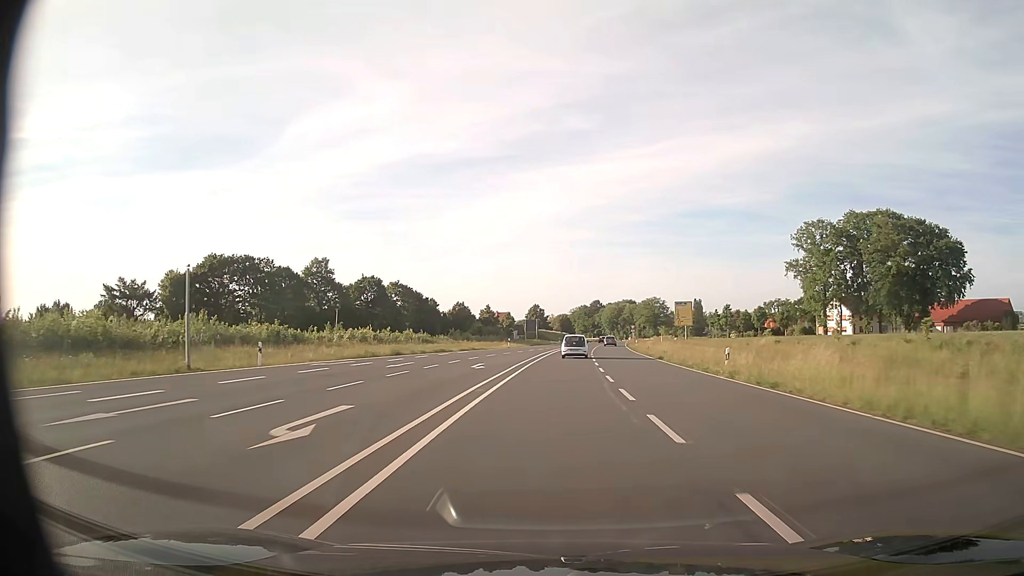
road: primary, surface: asphalt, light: Day
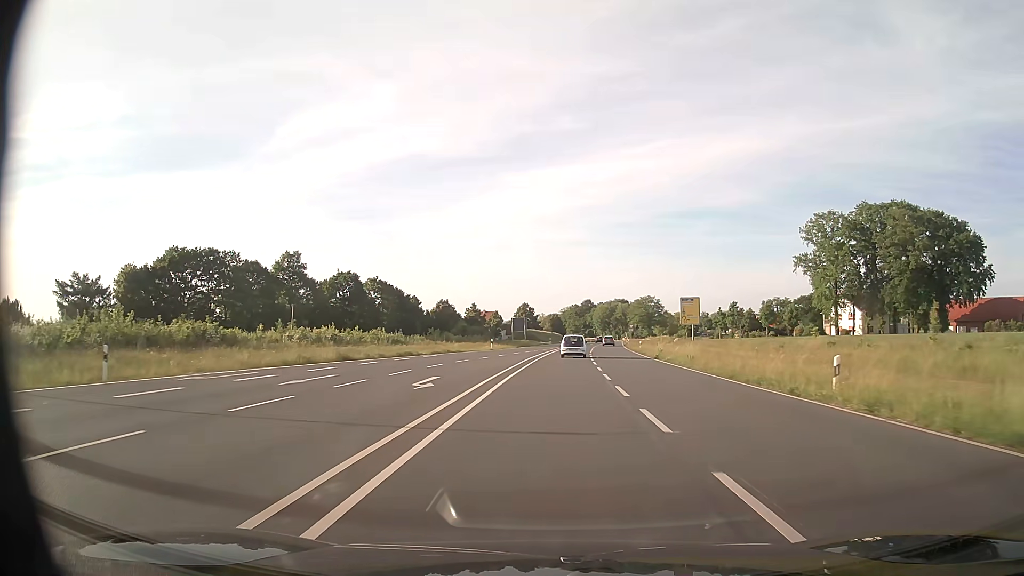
(+0.1, +10.9) m; +1°
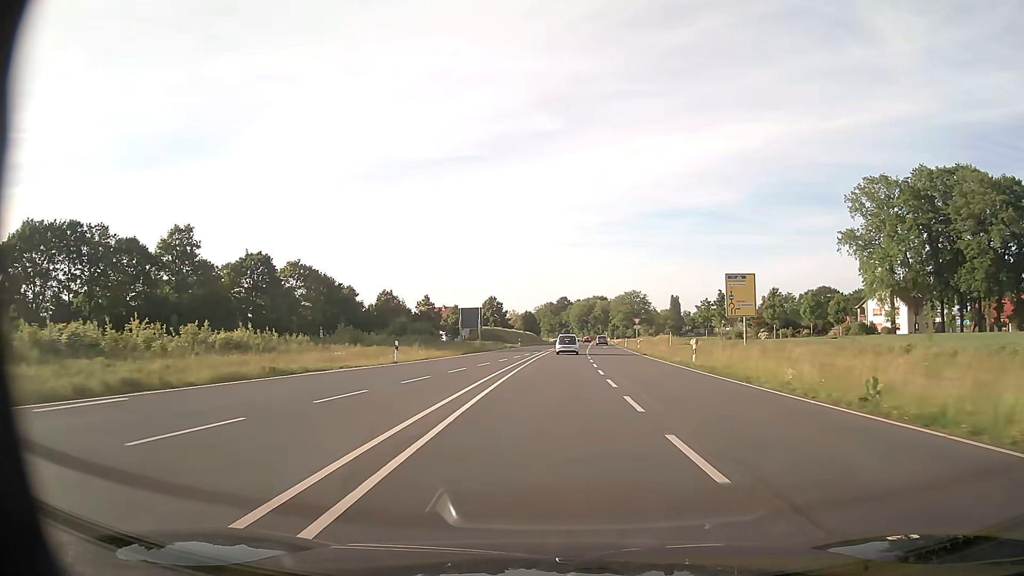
(+0.6, +33.0) m; +2°
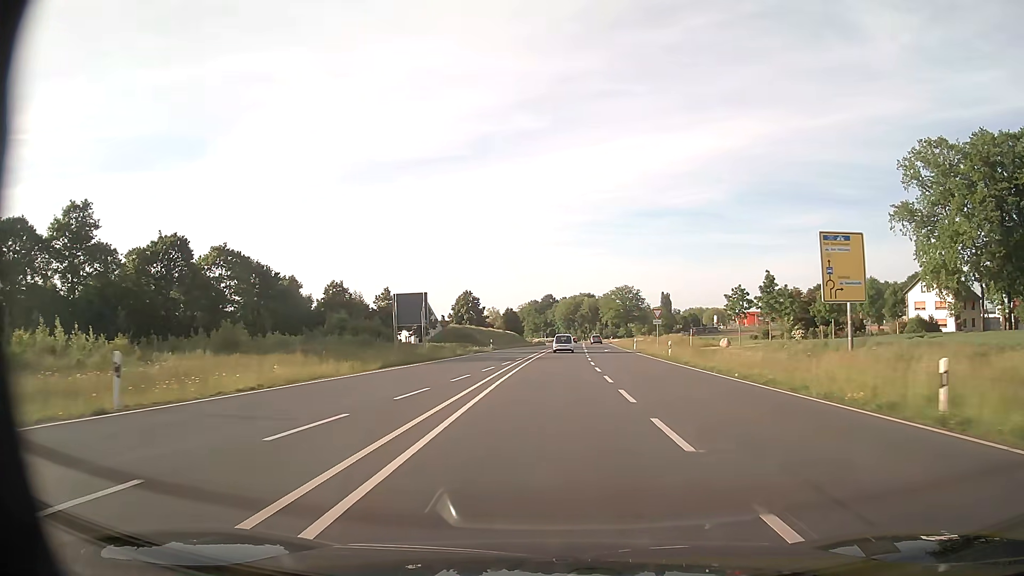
(+0.2, +22.2) m; +1°
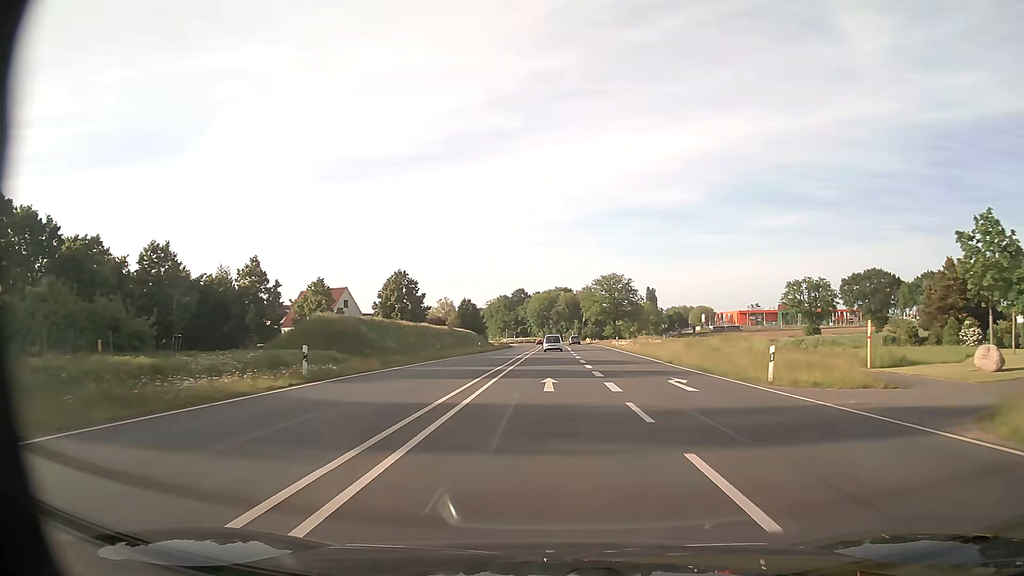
(+1.0, +44.7) m; +2°
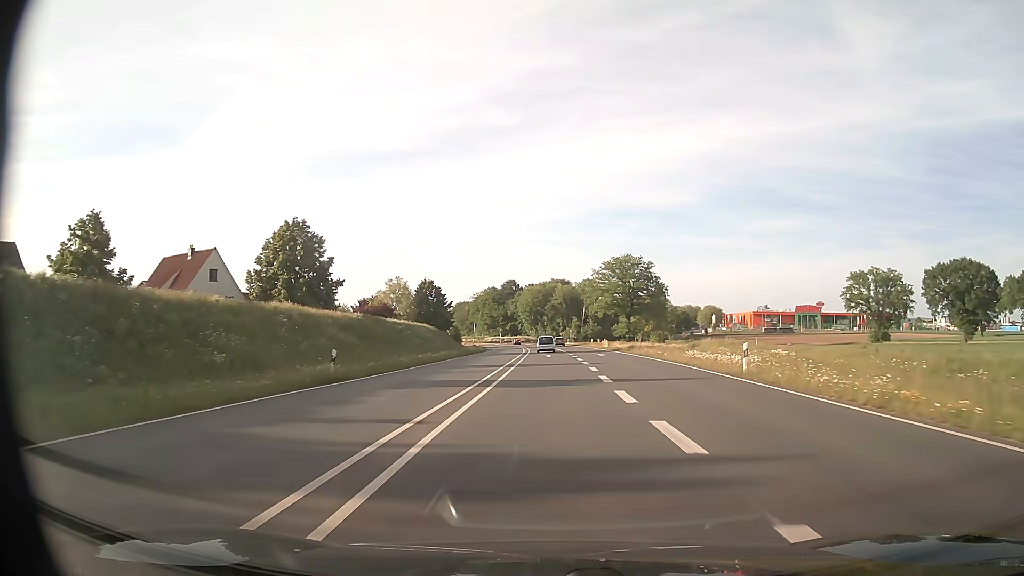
(0.0, +44.3) m; 0°
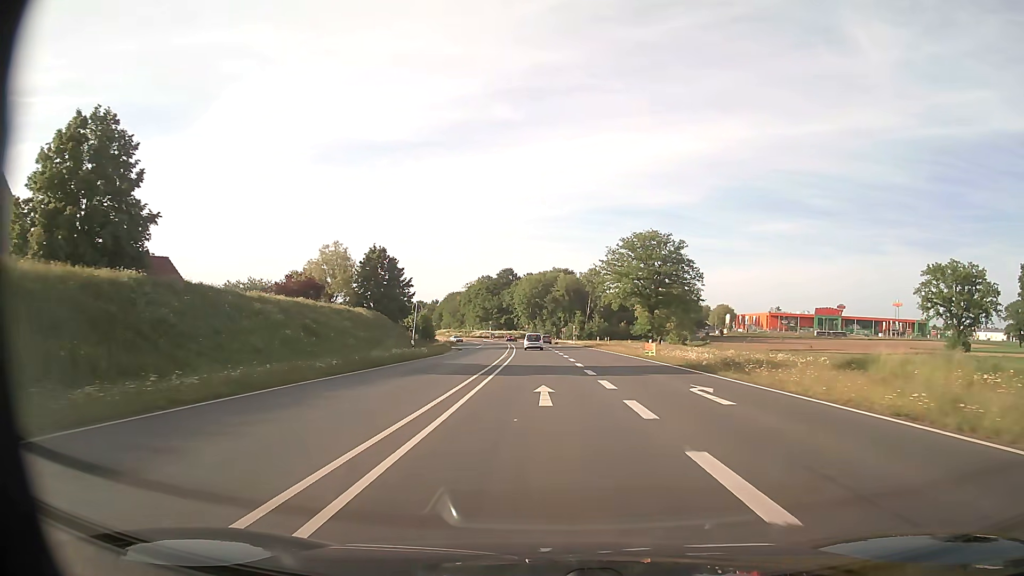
(+0.1, +32.4) m; 0°
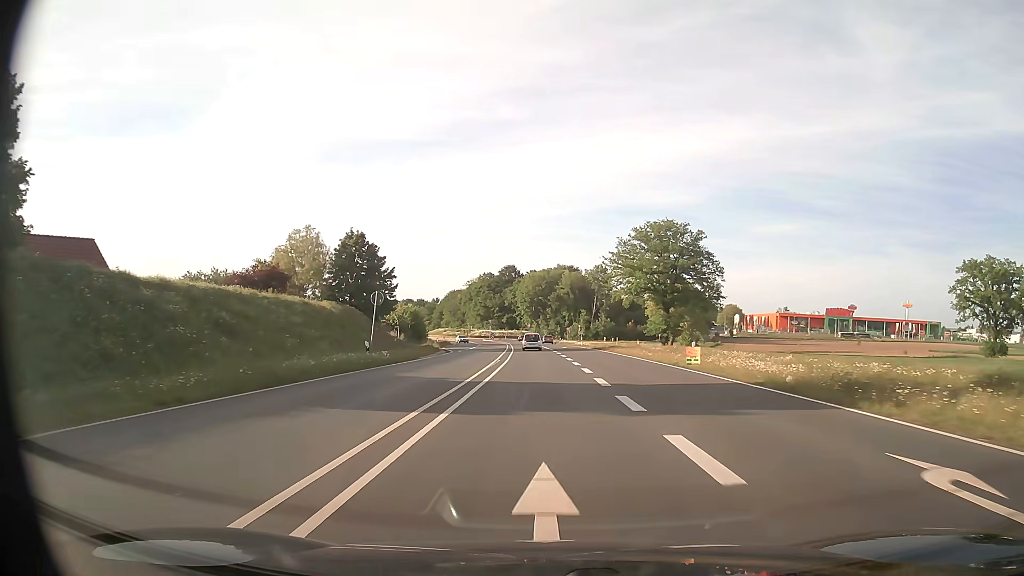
(0.0, +10.7) m; 0°
(0, +10) (0, +20) (0, +30) (0, +40) (-1, +50) (-1, +60) (-2, +70) (-2, +80) (-3, +90) (-4, +100) m
